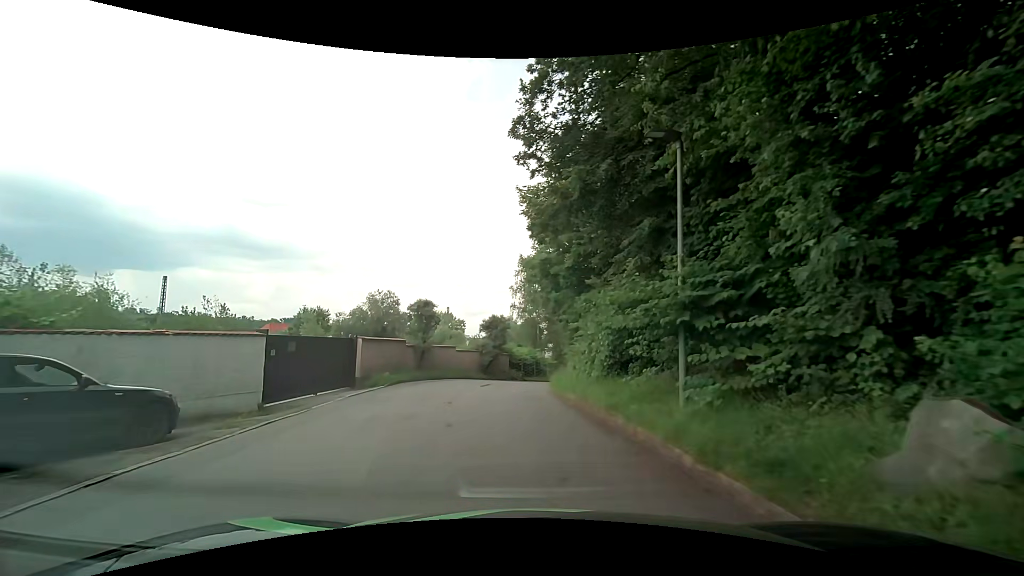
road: service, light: Day
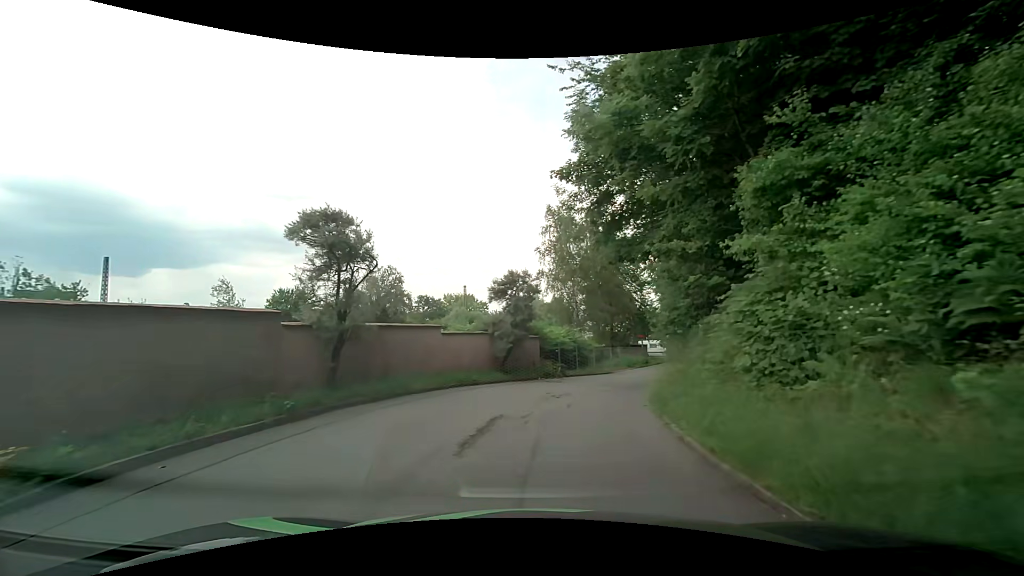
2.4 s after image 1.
(-1.2, +15.8) m; -5°
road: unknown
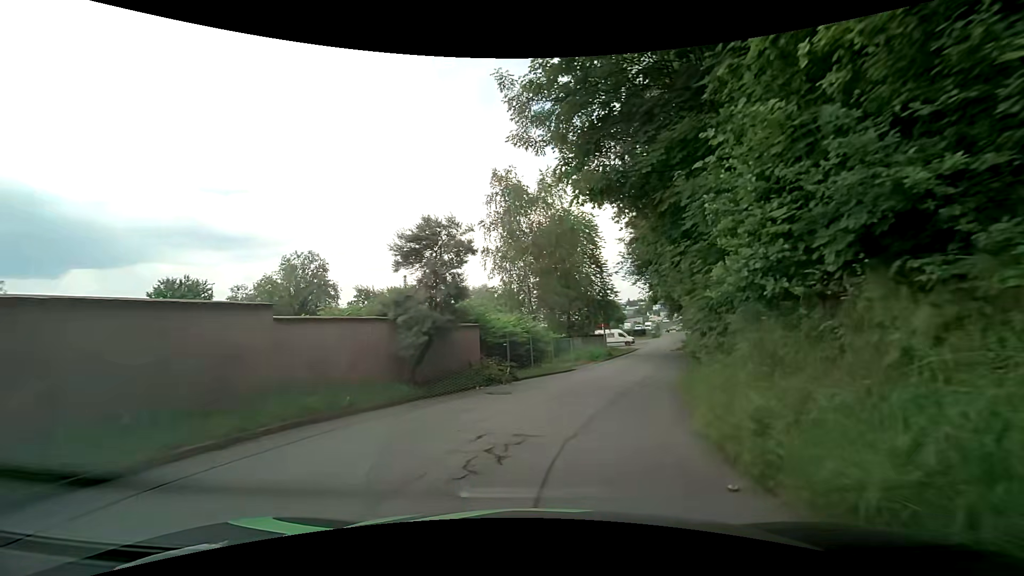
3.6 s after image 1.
(+0.3, +8.5) m; +4°
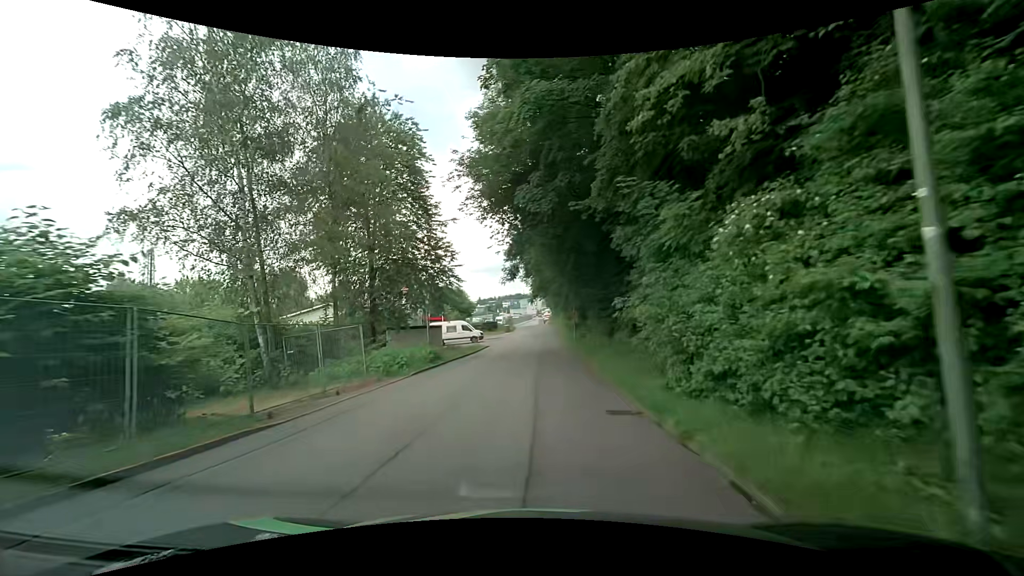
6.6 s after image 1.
(+4.2, +21.7) m; +18°
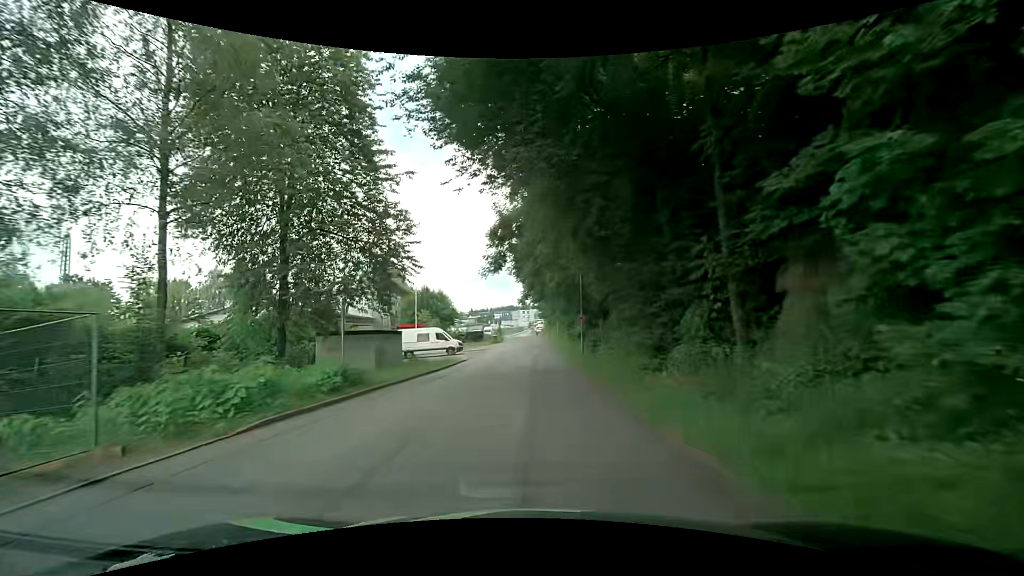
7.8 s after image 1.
(+0.1, +10.4) m; +2°
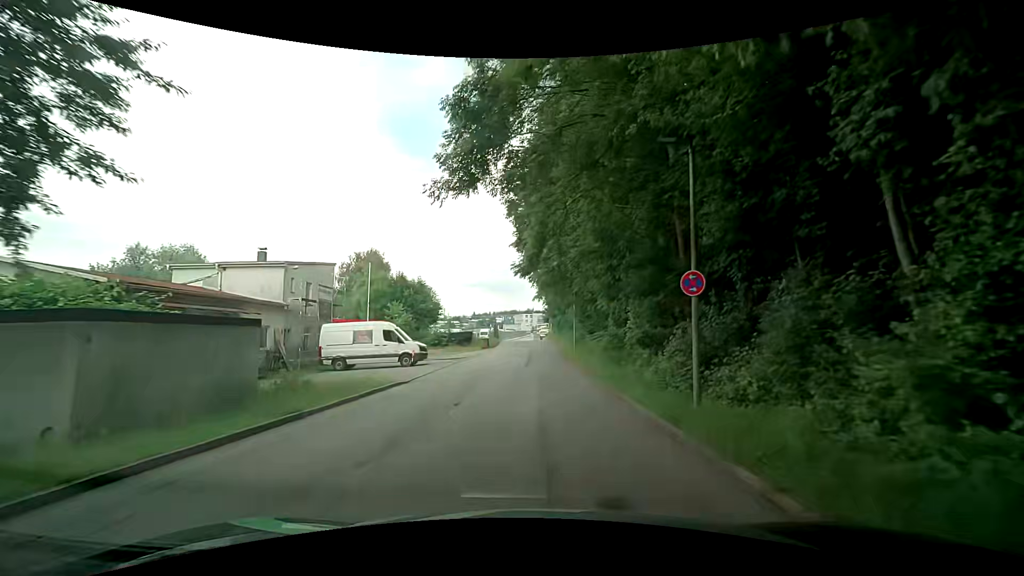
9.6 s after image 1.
(-0.2, +16.9) m; 0°
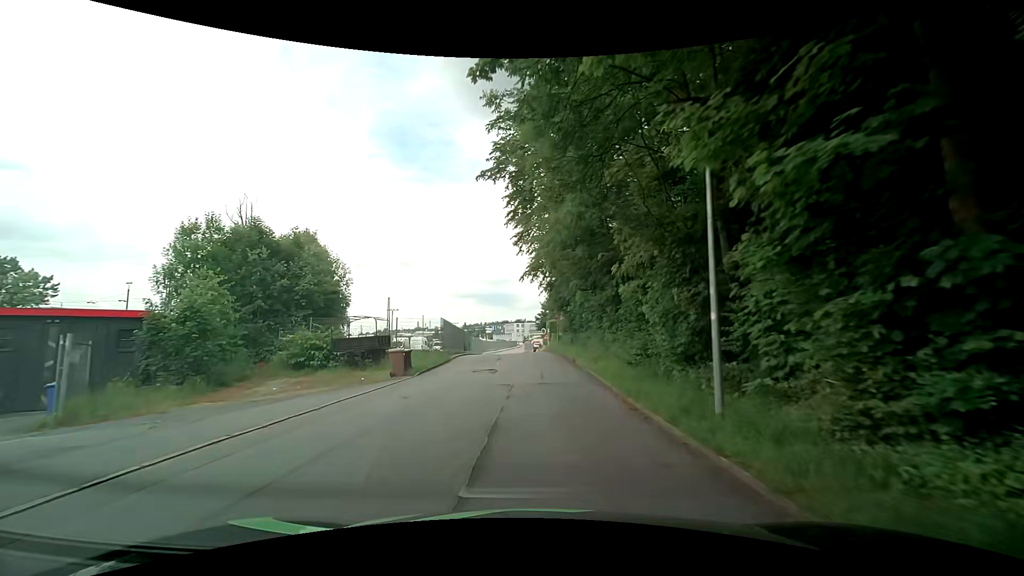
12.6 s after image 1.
(+0.1, +29.3) m; -1°
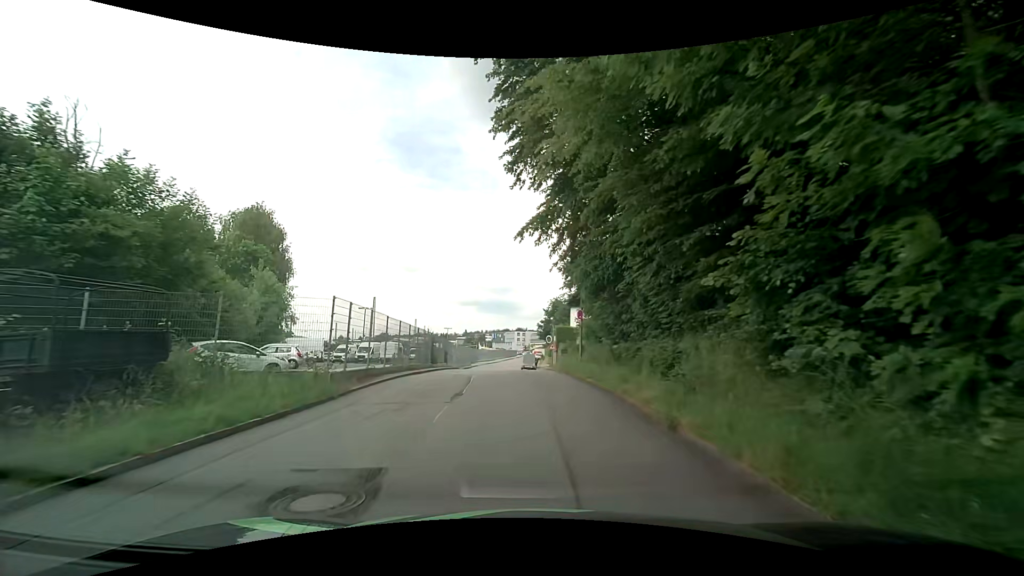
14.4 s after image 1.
(+0.3, +16.0) m; +1°
